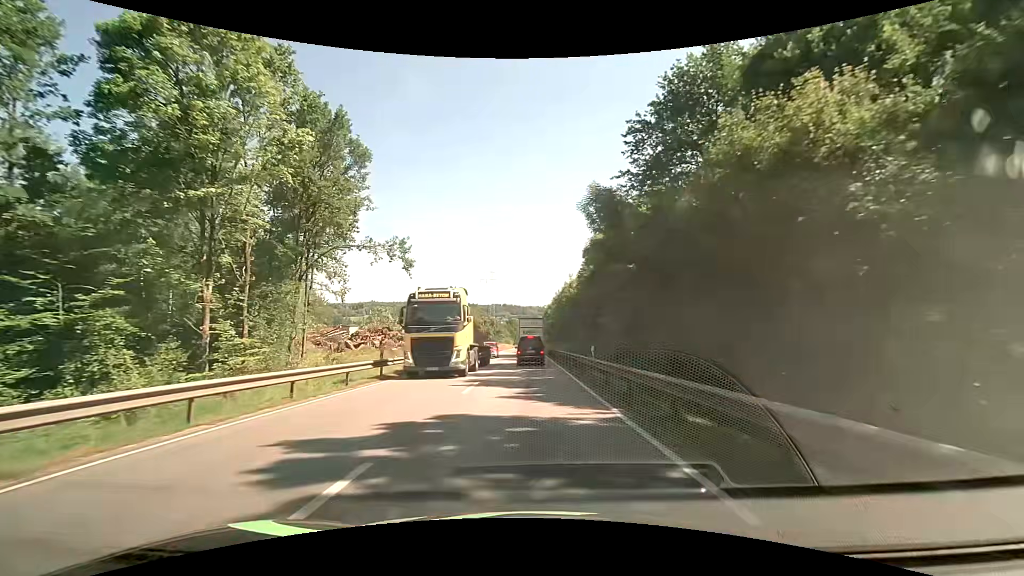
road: primary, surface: asphalt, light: Day
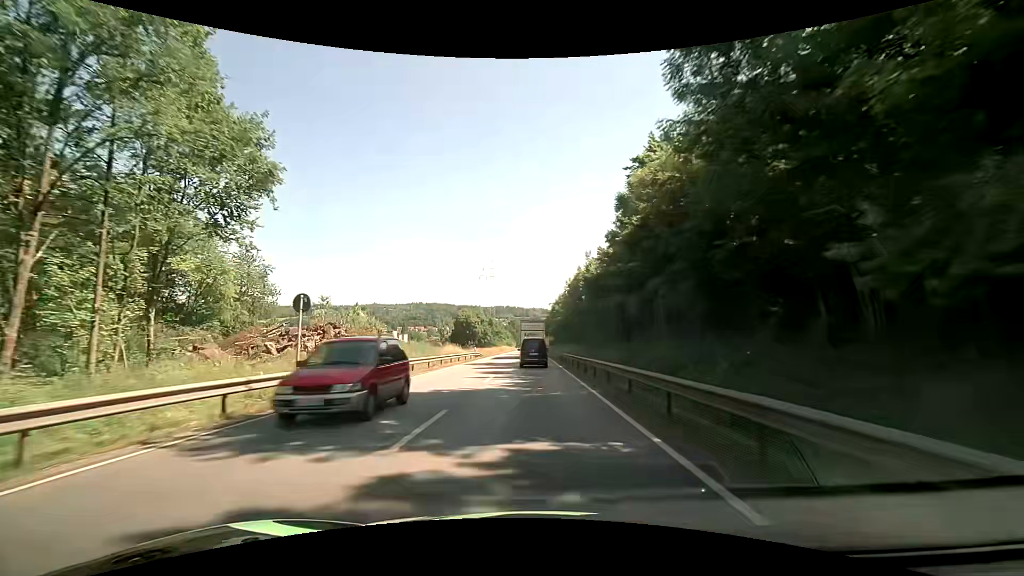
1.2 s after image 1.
(-0.1, +19.3) m; 0°
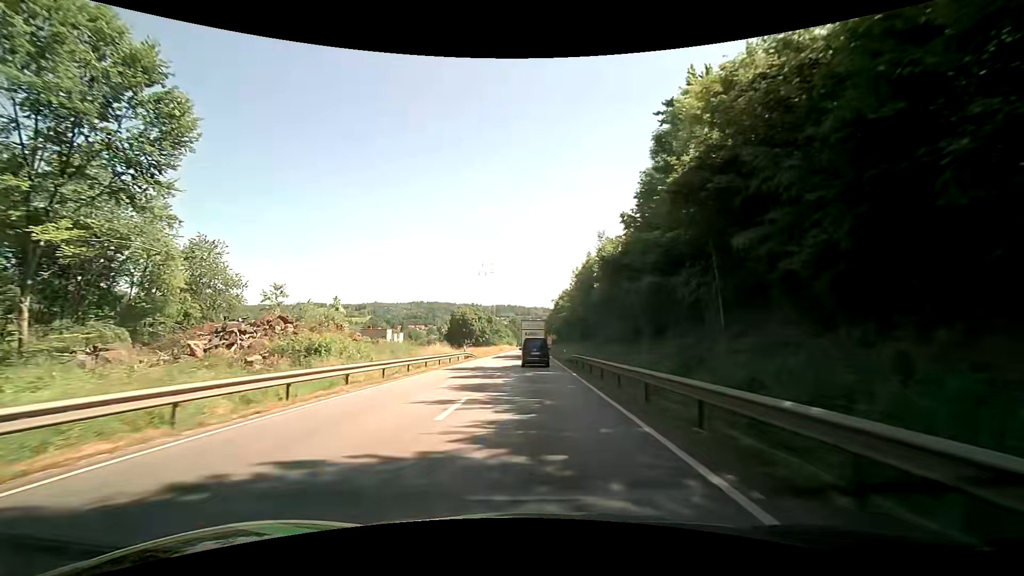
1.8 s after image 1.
(-0.1, +9.5) m; 0°
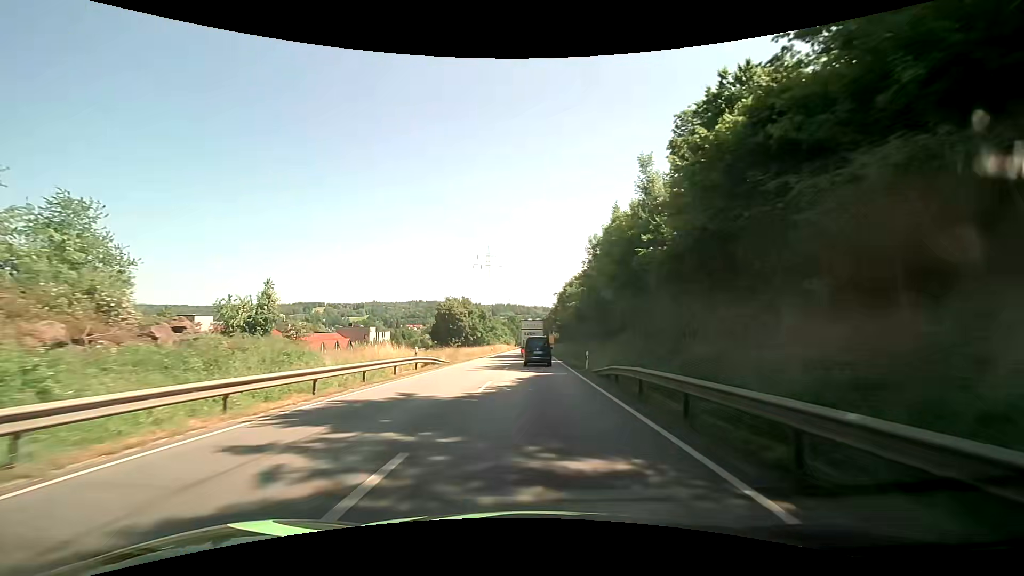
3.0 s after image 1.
(-0.1, +18.9) m; 0°
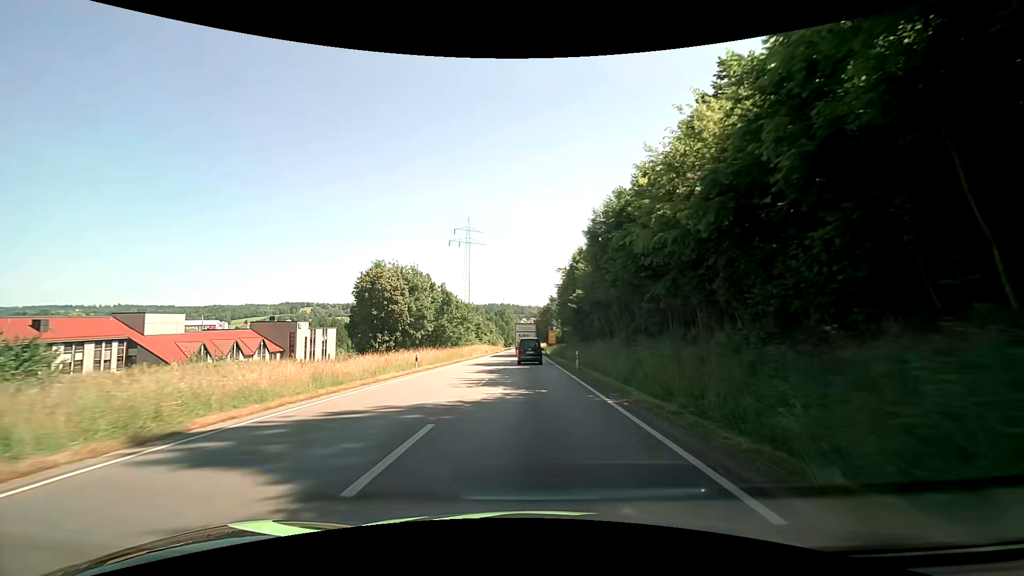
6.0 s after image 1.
(+0.3, +45.8) m; +1°
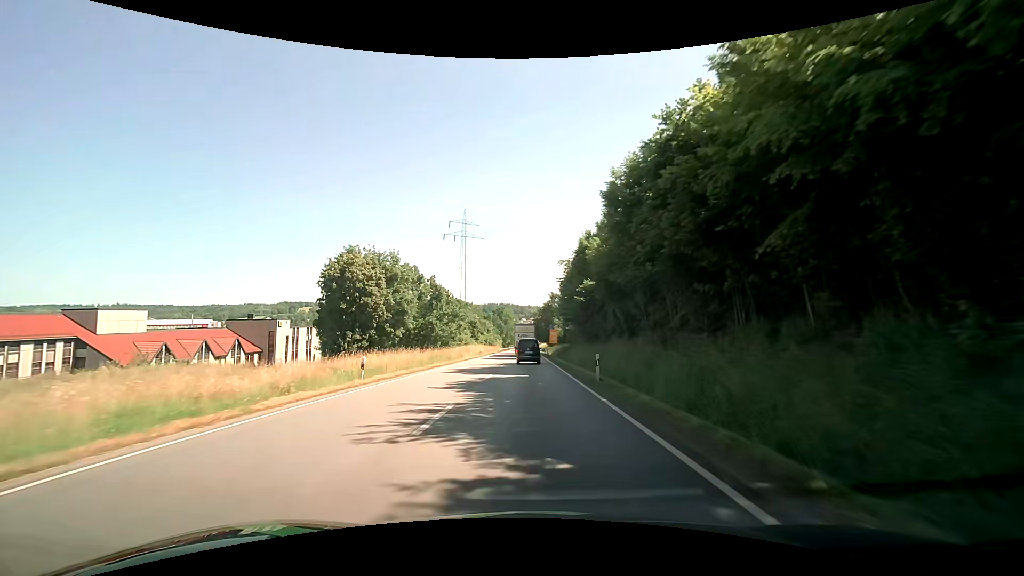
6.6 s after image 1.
(0.0, +9.0) m; 0°
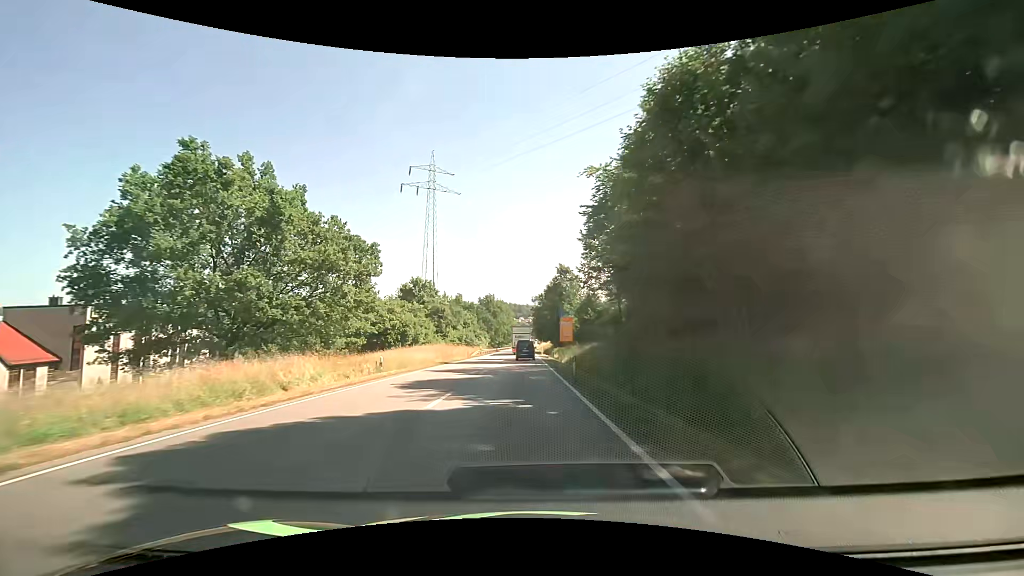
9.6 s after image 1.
(+0.2, +44.9) m; +1°
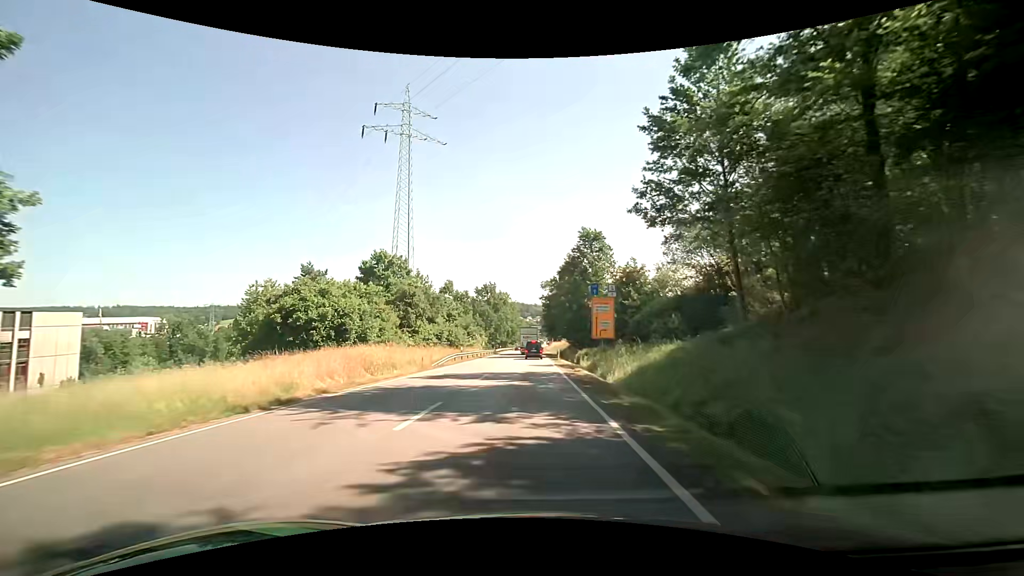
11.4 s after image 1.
(-0.3, +26.7) m; -1°
(0, +10) (0, +20) (0, +30) (0, +40) (-1, +50) (-1, +60) (-1, +70) (0, +80) (0, +90) (0, +100) m
